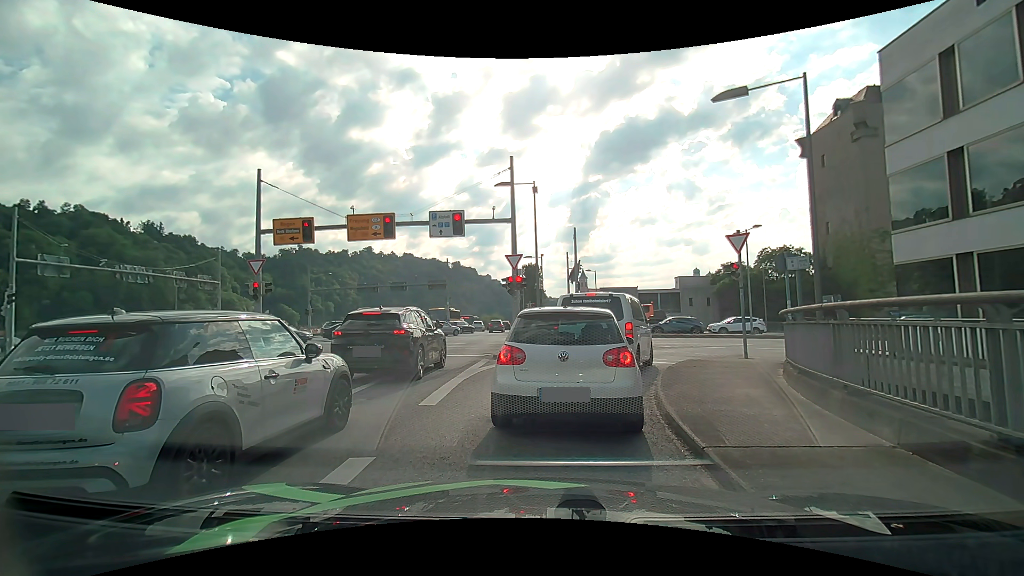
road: primary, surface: asphalt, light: Day
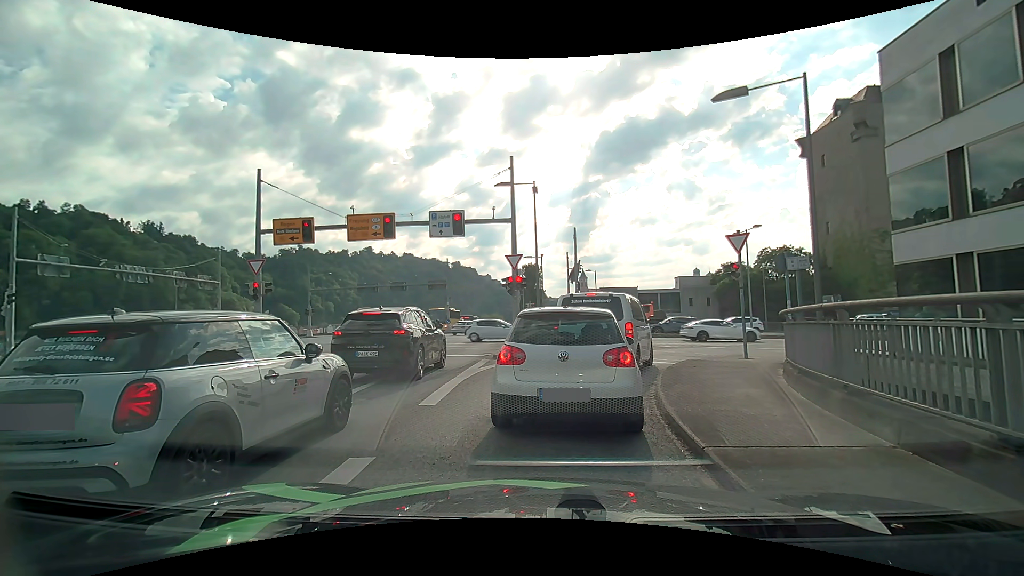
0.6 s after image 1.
(0.0, 0.0) m; 0°
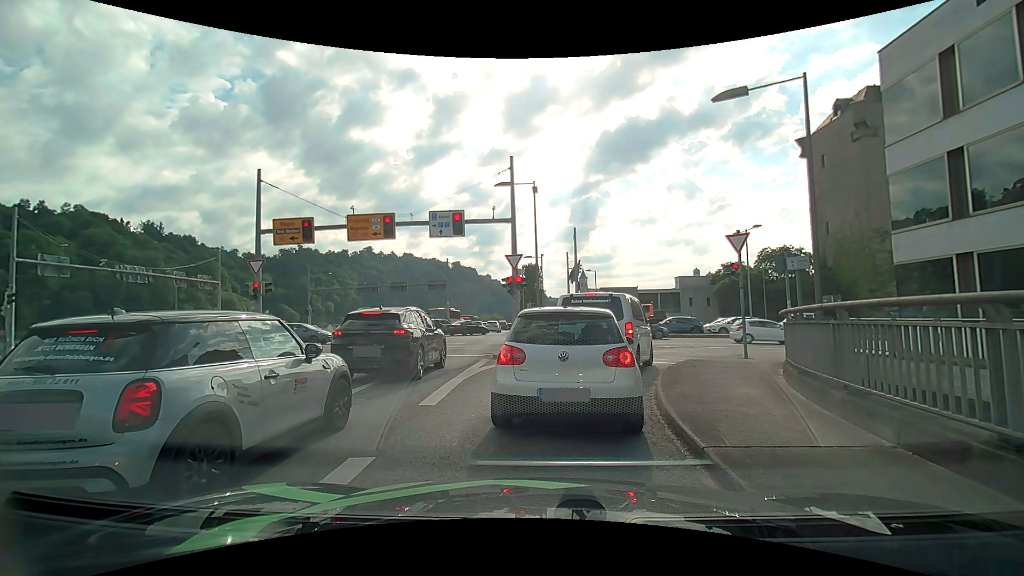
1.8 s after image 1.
(0.0, 0.0) m; 0°
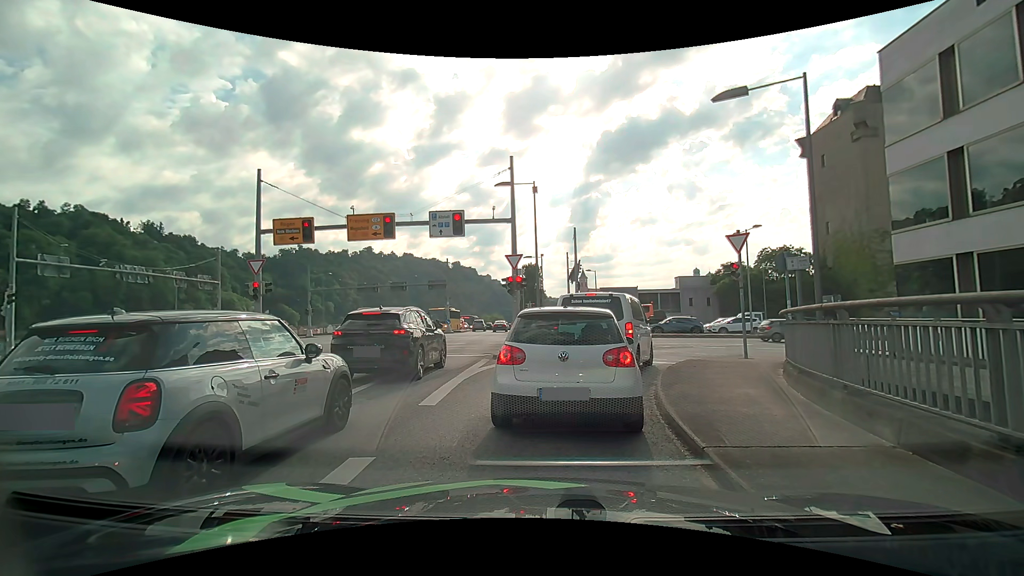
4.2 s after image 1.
(0.0, 0.0) m; 0°
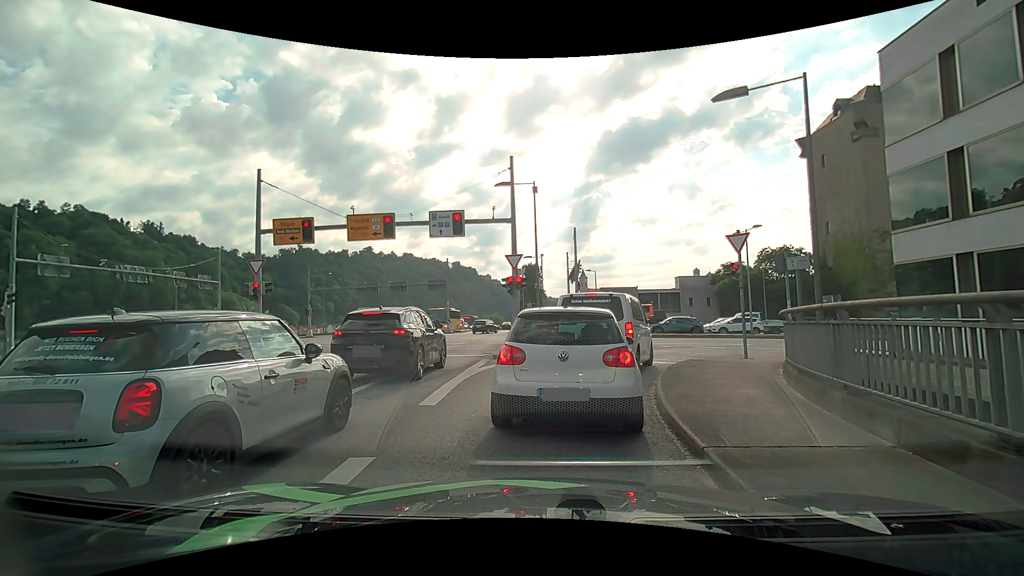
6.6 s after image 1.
(0.0, 0.0) m; 0°
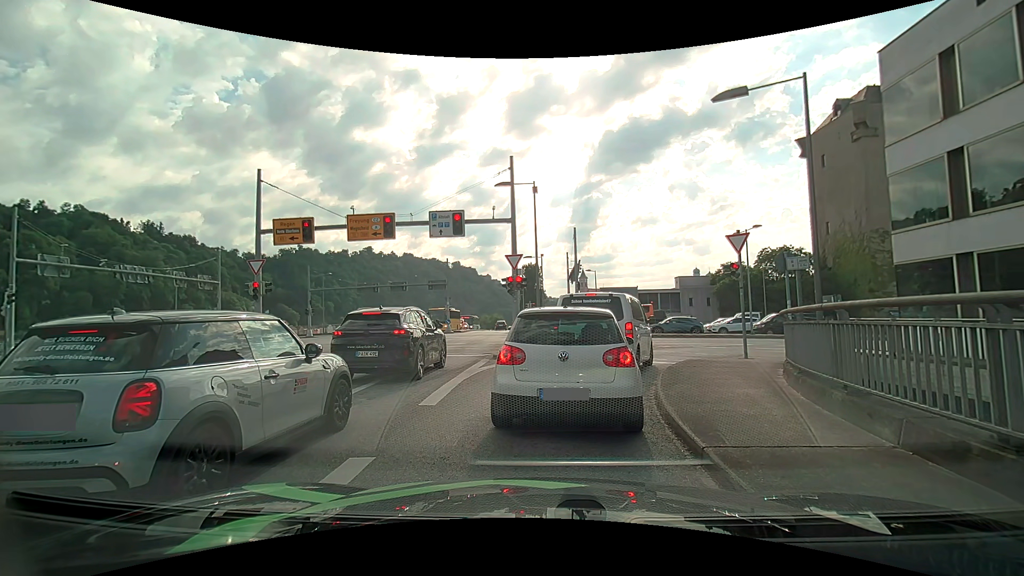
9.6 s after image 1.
(0.0, 0.0) m; 0°
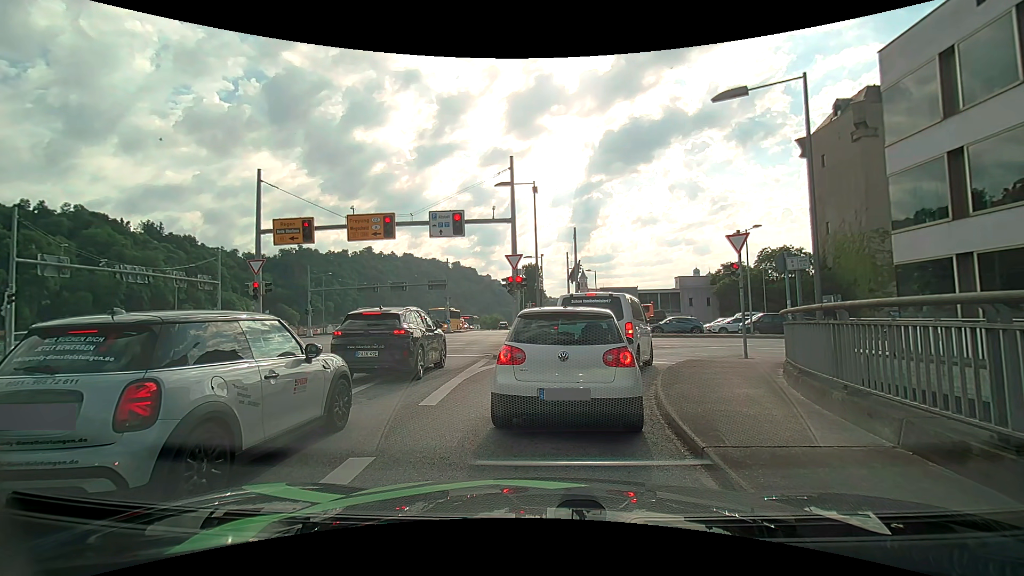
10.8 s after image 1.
(0.0, 0.0) m; 0°
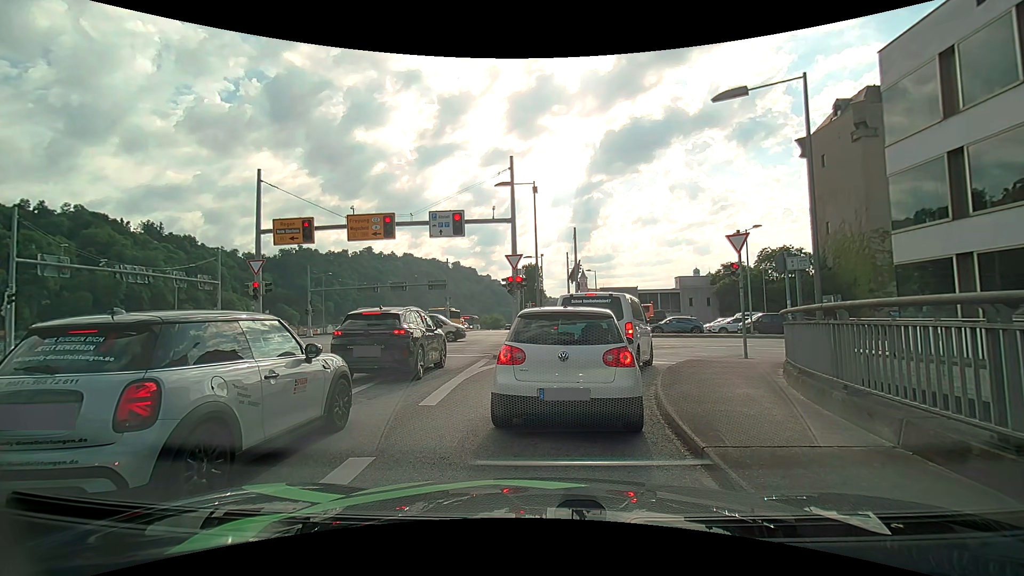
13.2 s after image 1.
(0.0, 0.0) m; 0°
